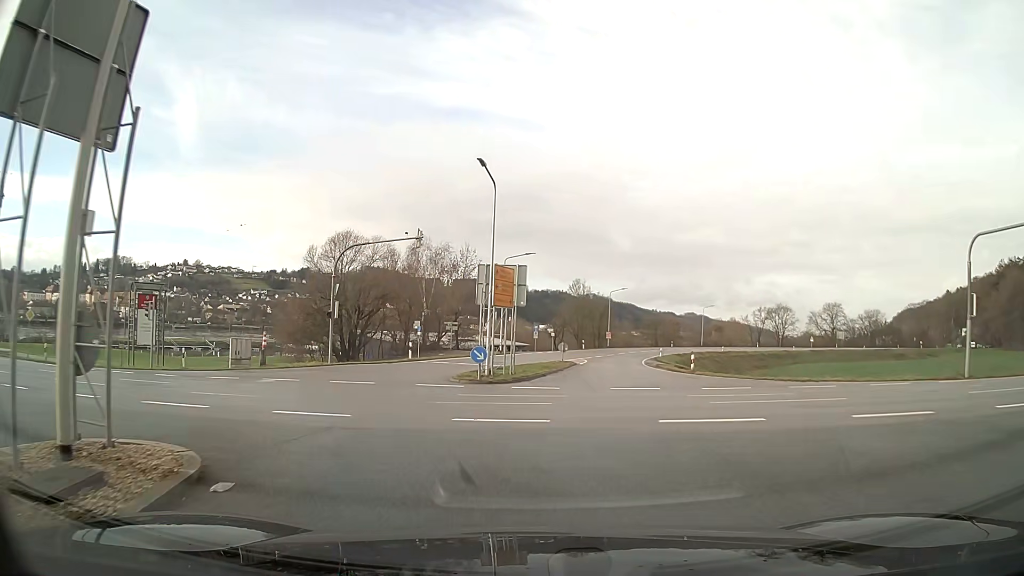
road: secondary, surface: asphalt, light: Day
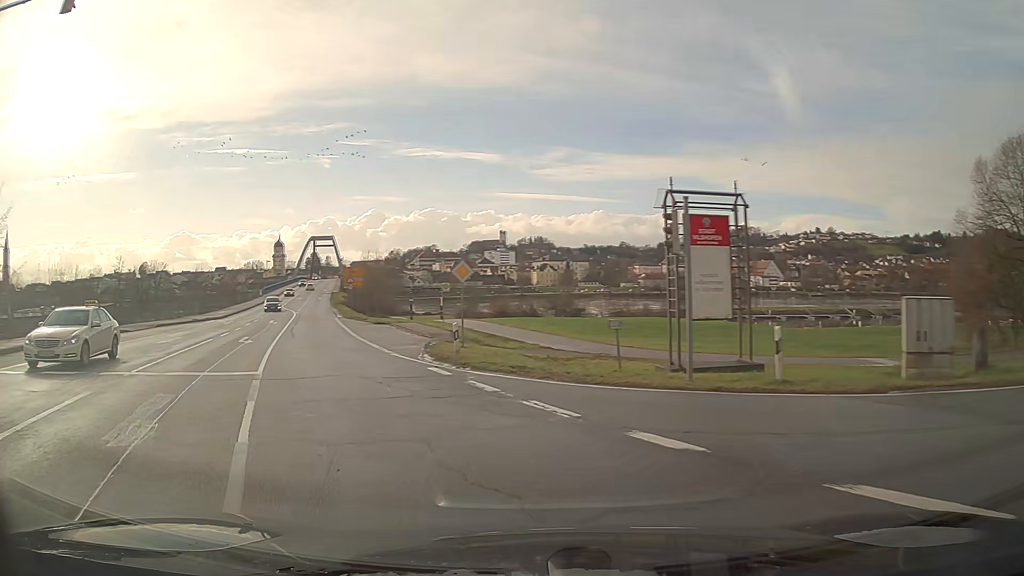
(-9.7, +19.4) m; -57°
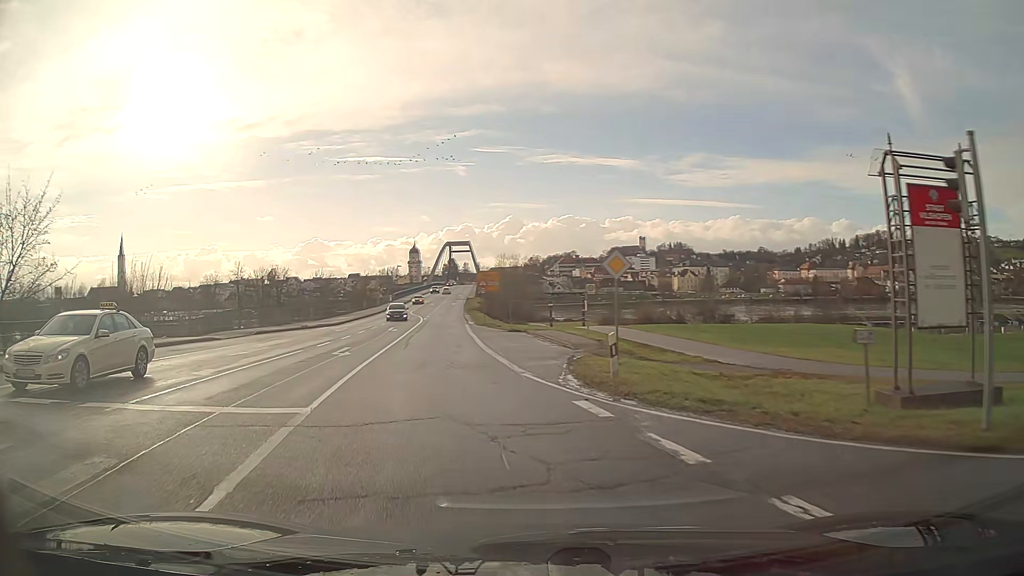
(-0.5, +5.5) m; -11°
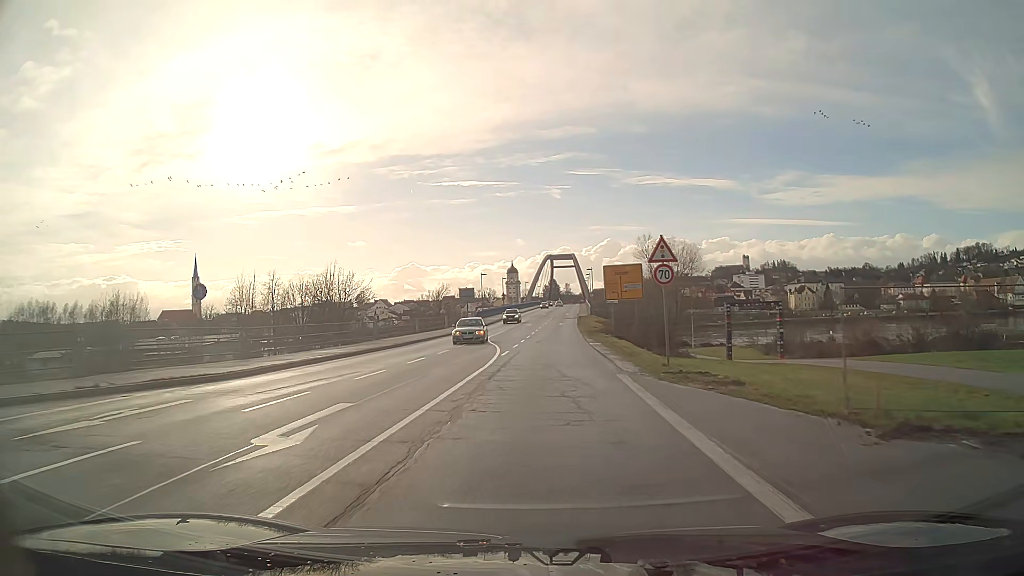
(-2.5, +35.5) m; -5°
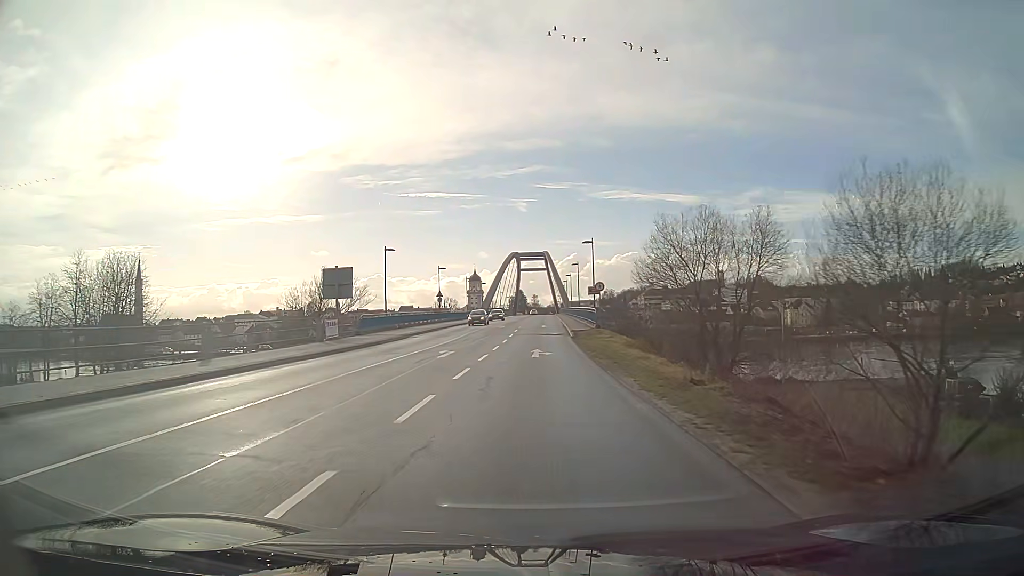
(+1.3, +46.6) m; +2°
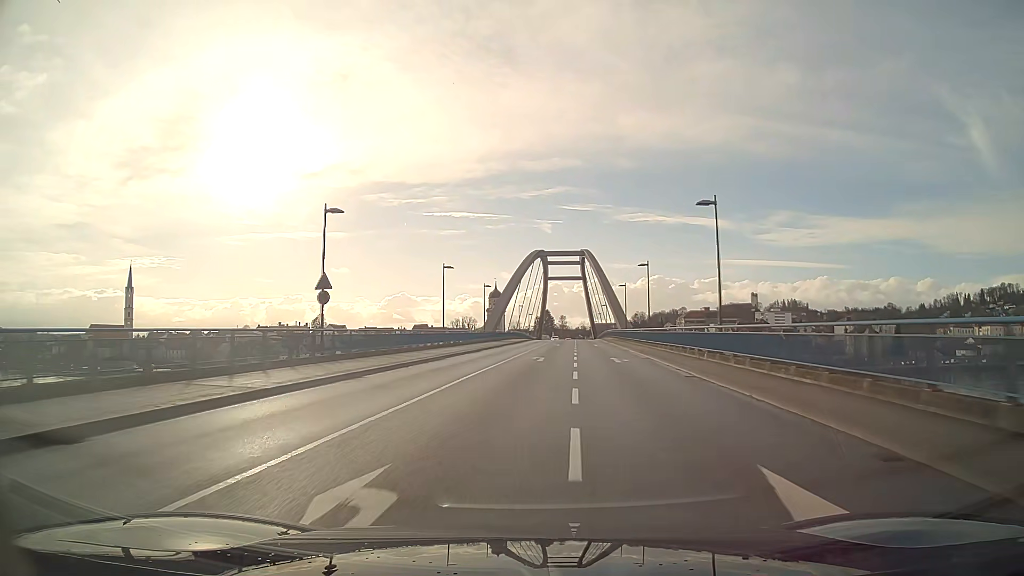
(-1.1, +51.2) m; -2°
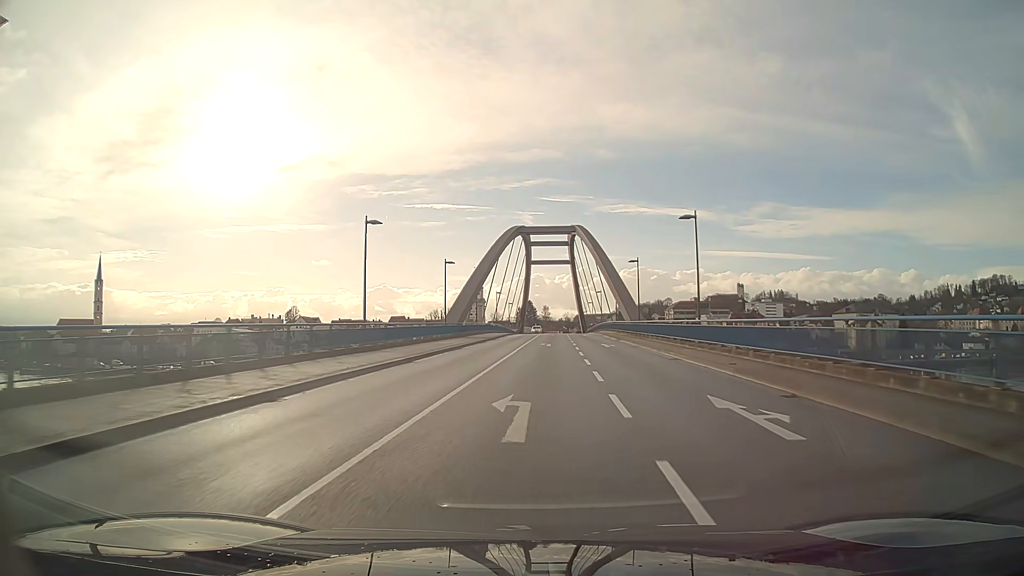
(+0.3, +20.5) m; +2°
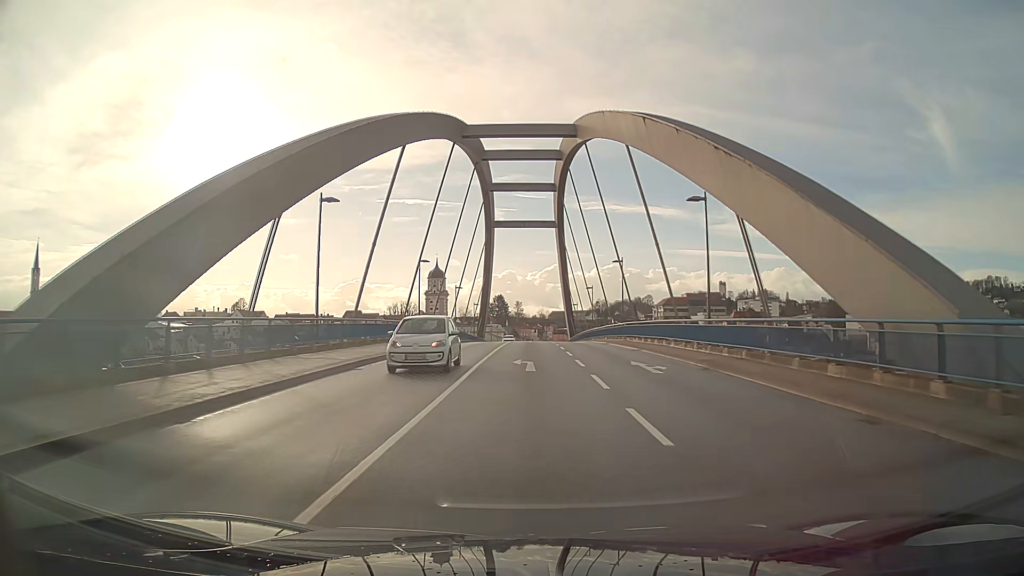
(+1.1, +50.3) m; +2°
(0, +10) (0, +20) (0, +30) (0, +40) (0, +50) (0, +60) (0, +70) (0, +80) (0, +90) (0, +100) m
